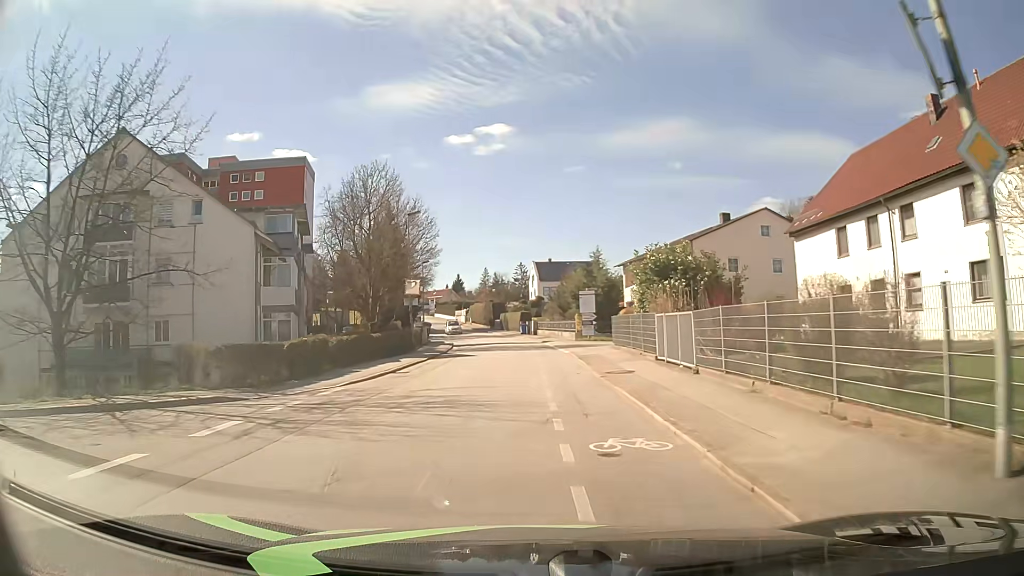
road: residential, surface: asphalt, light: Day
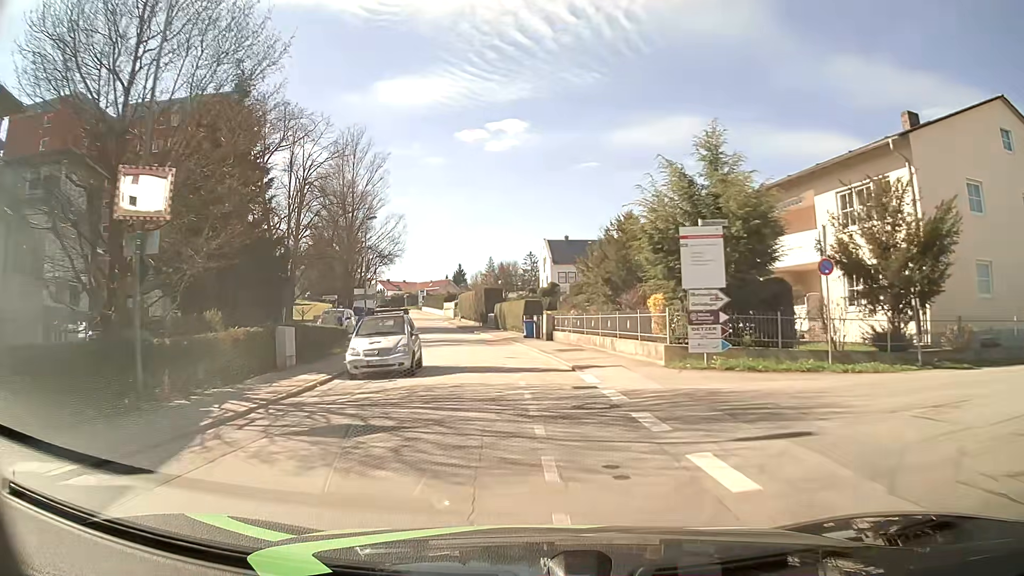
(-0.1, +28.9) m; -1°
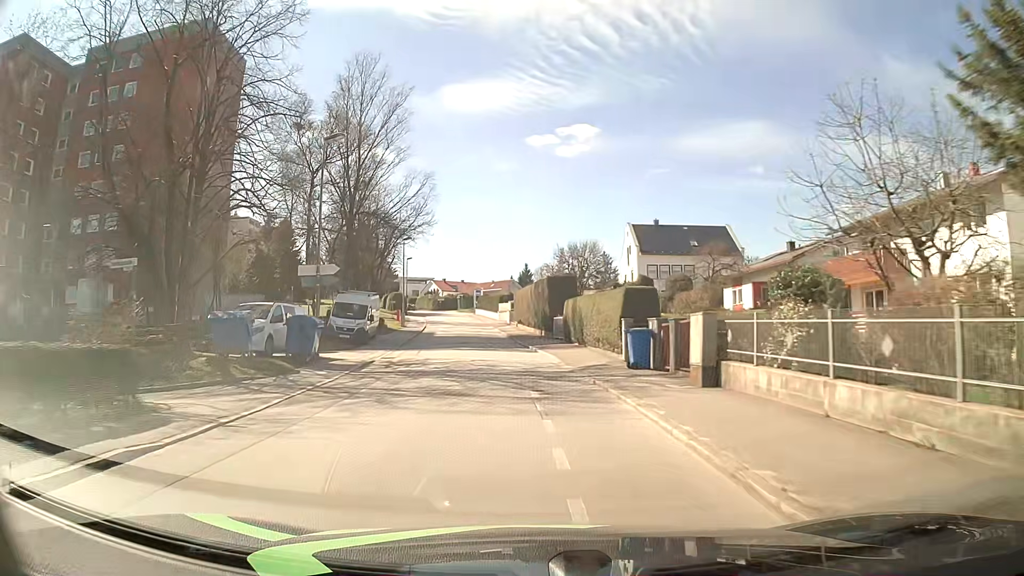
(-1.1, +21.5) m; -7°
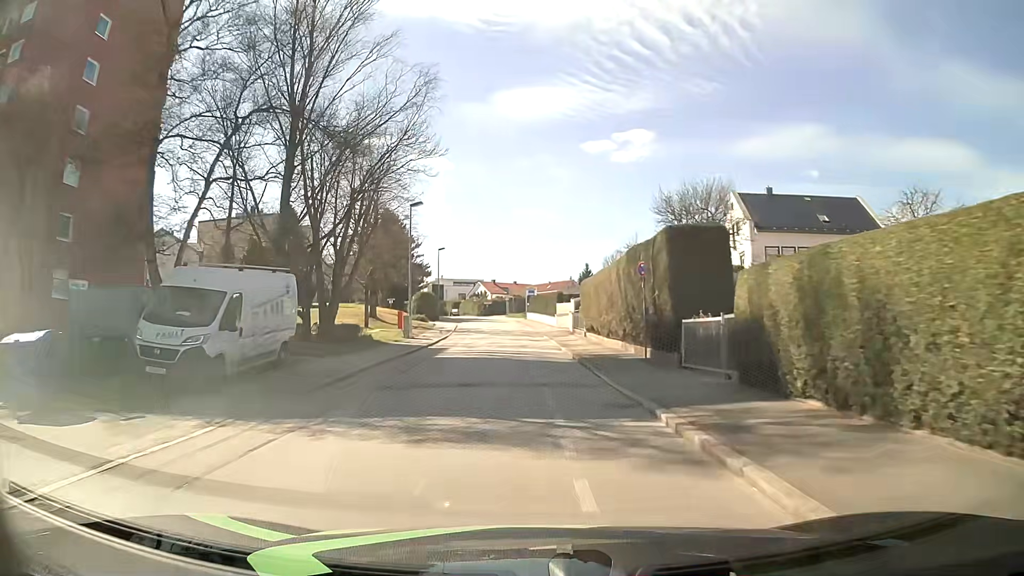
(-0.8, +21.3) m; -4°
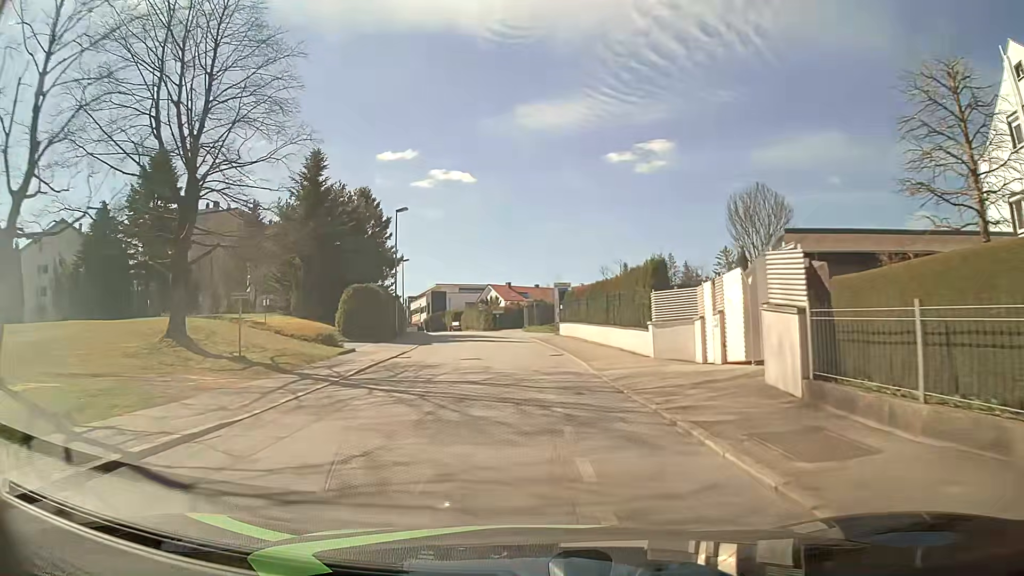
(-0.9, +35.1) m; -2°
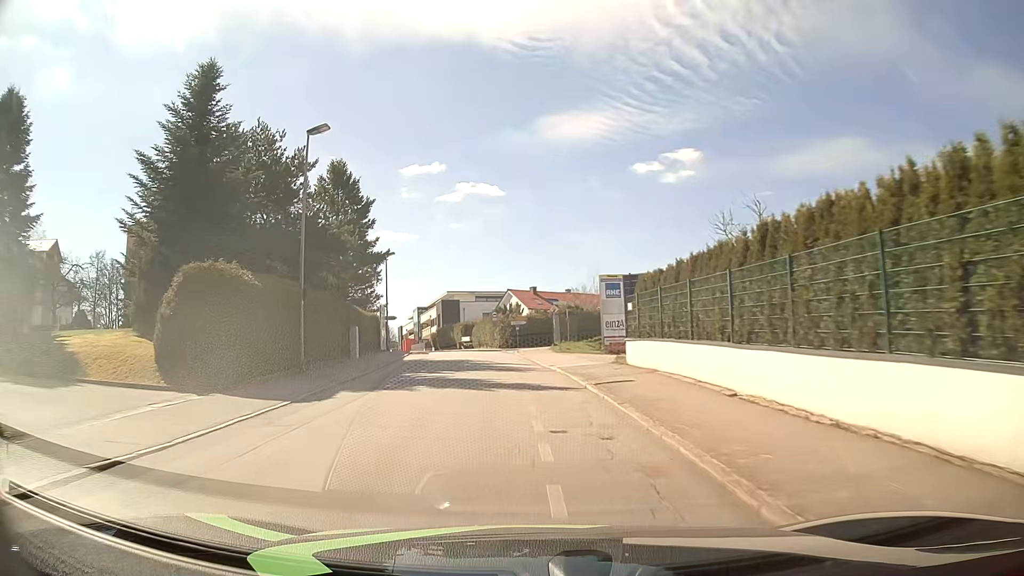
(-0.3, +20.9) m; -2°
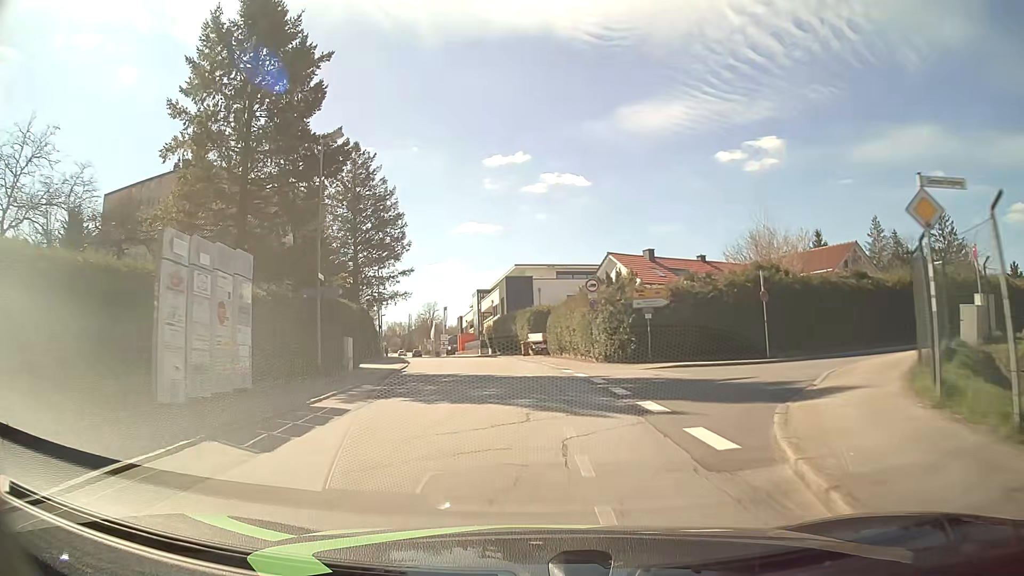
(-2.4, +34.7) m; -7°
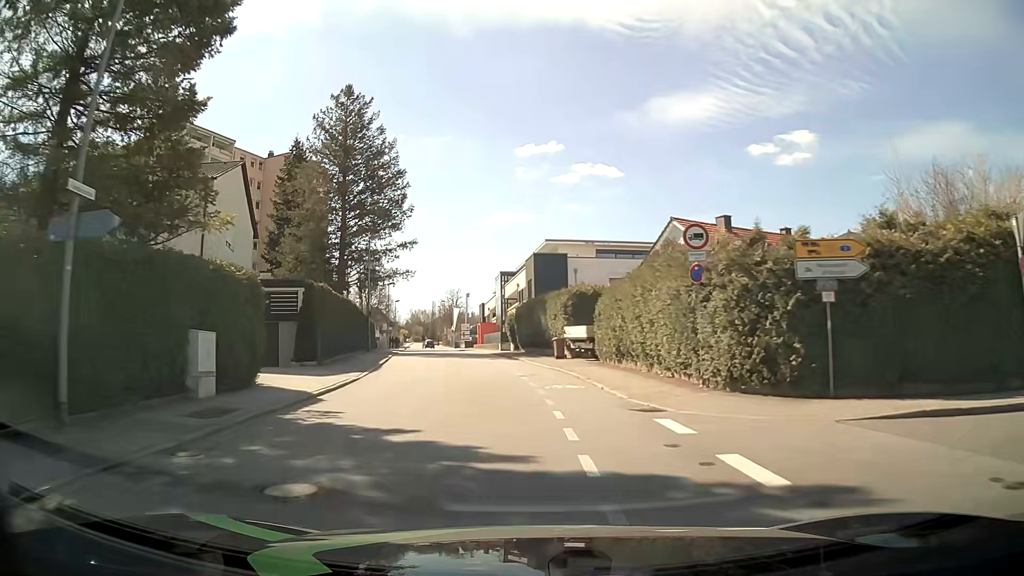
(-0.3, +13.9) m; -3°
(0, +10) (-1, +20) (-2, +30) (-3, +40) (-5, +50) (-7, +60) (-9, +69) (-10, +79) (-12, +89) (-14, +99) m
